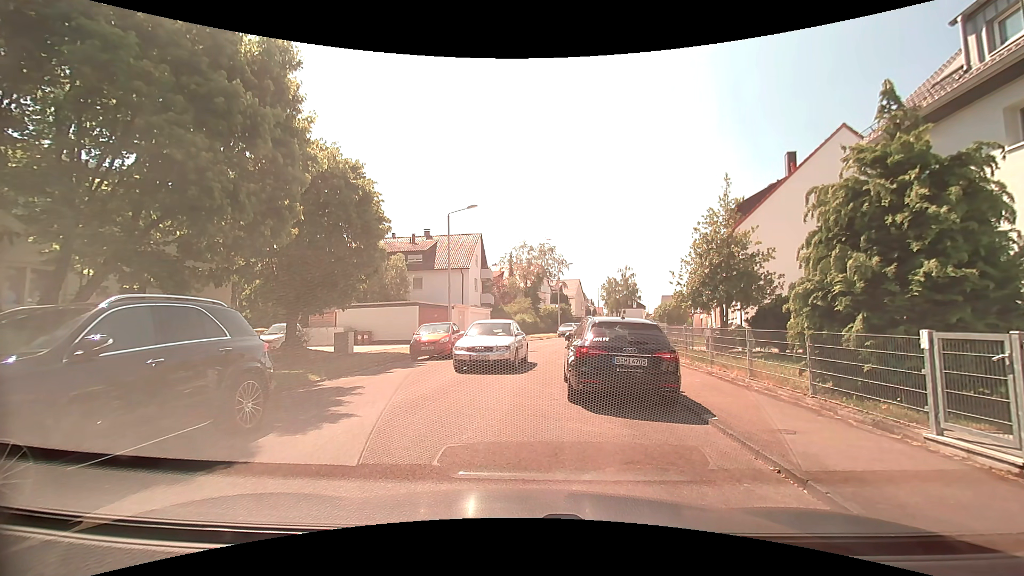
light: Day
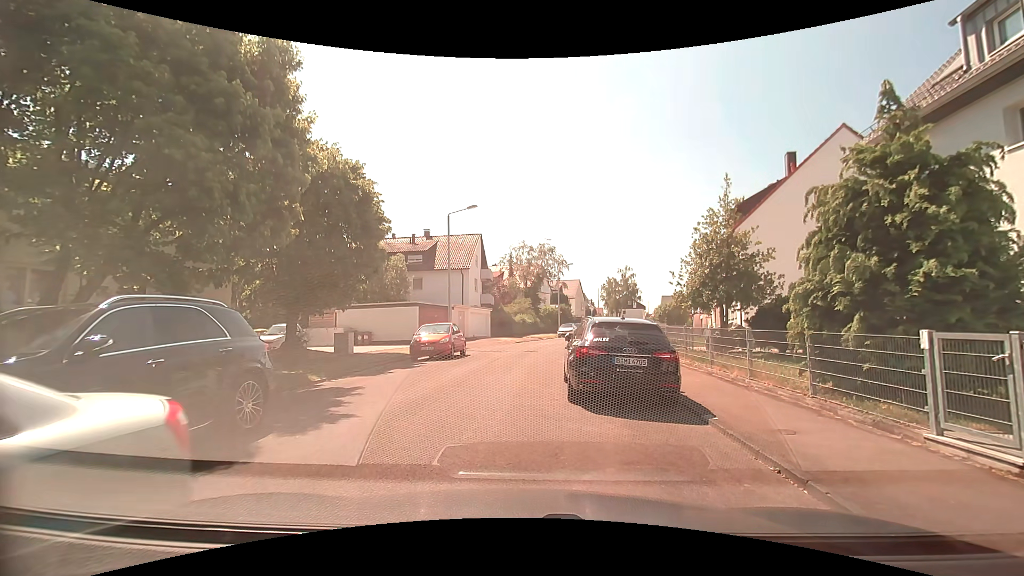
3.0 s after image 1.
(0.0, 0.0) m; 0°
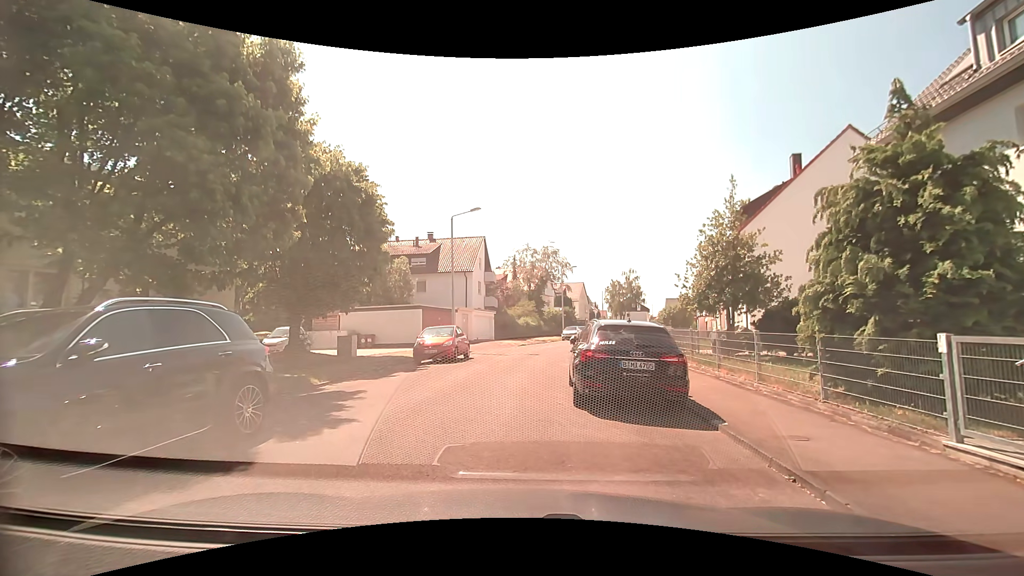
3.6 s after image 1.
(0.0, +0.1) m; 0°
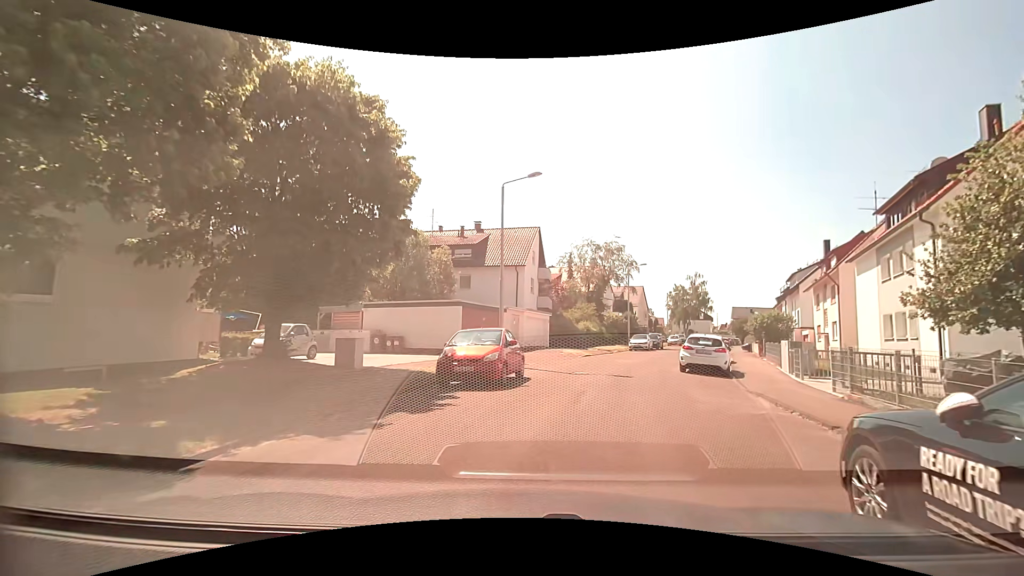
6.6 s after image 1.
(-0.8, +7.7) m; -6°
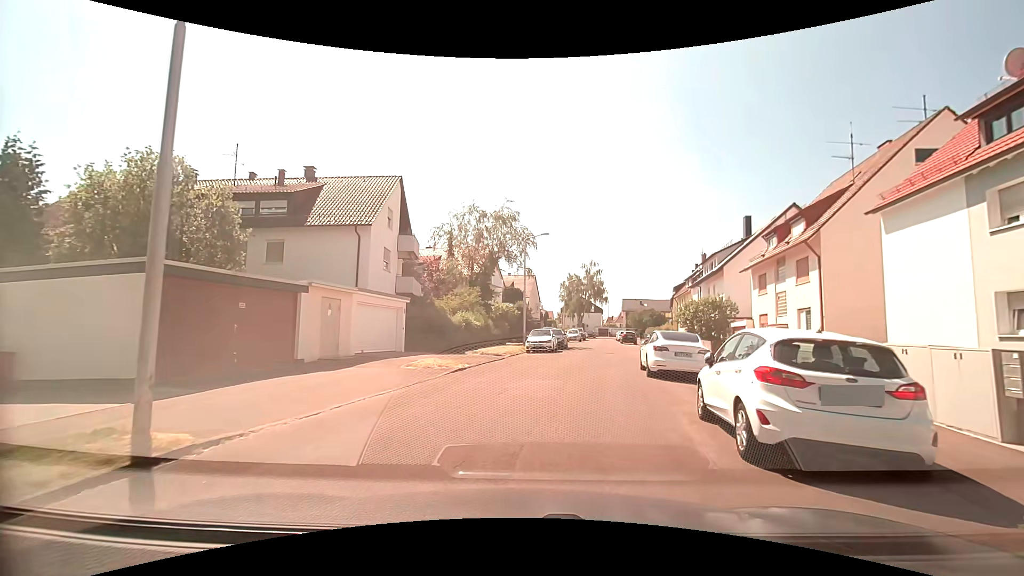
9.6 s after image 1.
(+2.0, +14.3) m; +13°
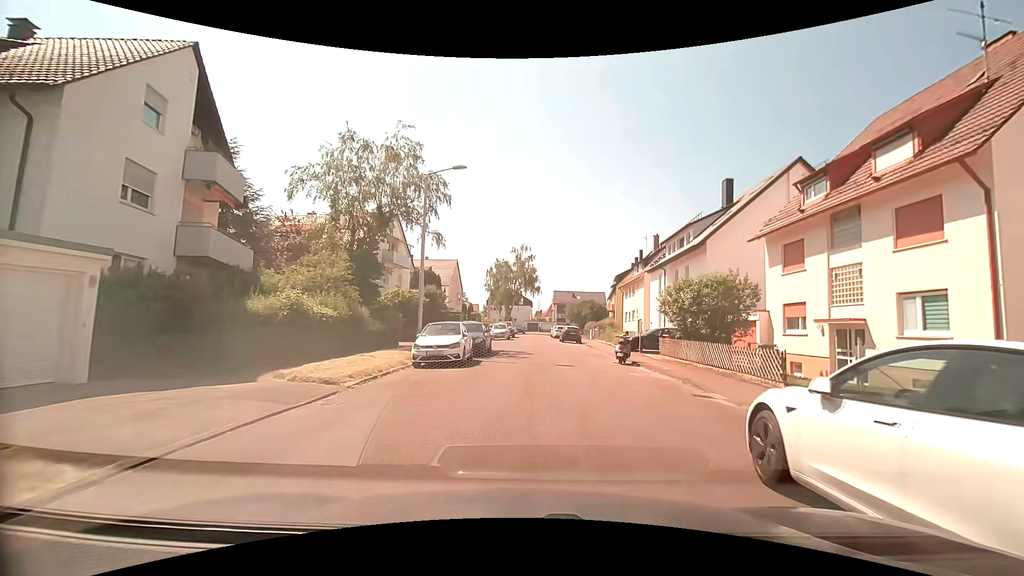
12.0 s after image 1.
(+1.0, +13.9) m; +10°
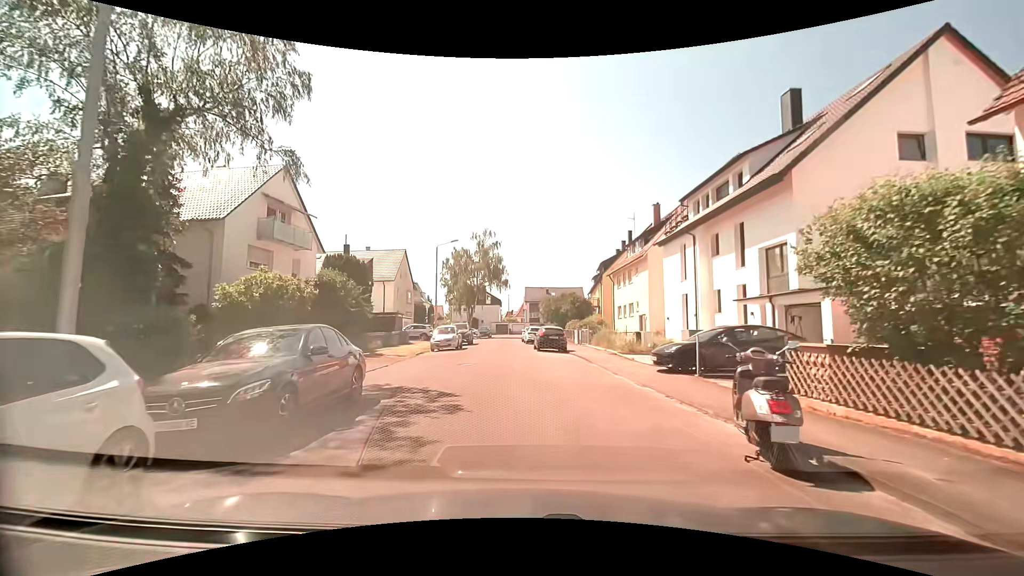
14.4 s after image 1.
(+0.4, +14.7) m; +2°
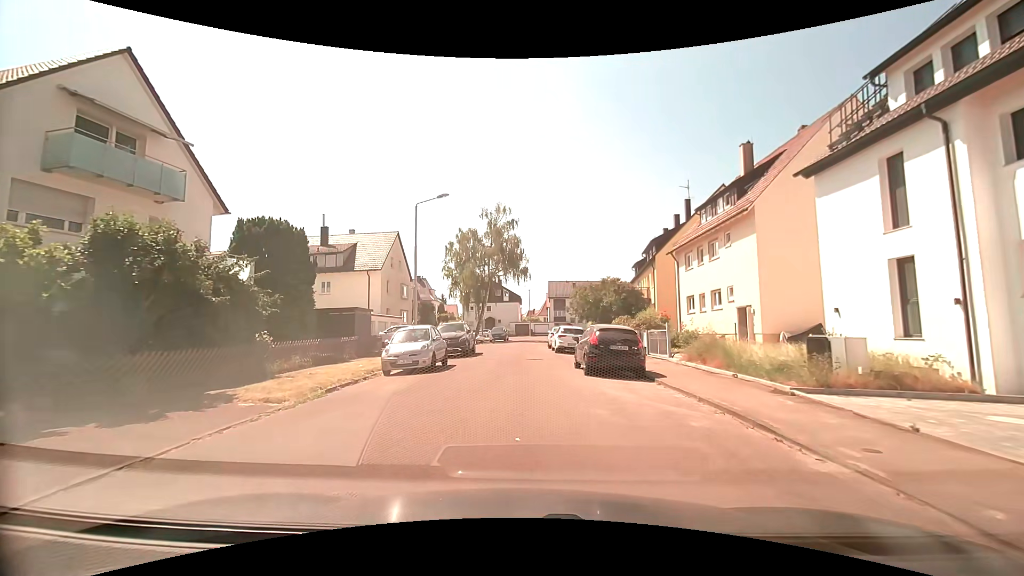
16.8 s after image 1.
(-0.4, +14.0) m; -3°
(0, +10) (0, +20) (-1, +30) (-1, +40) (0, +50) (+1, +60) (+2, +70) (-2, +78) (-11, +82) (-21, +83) m
